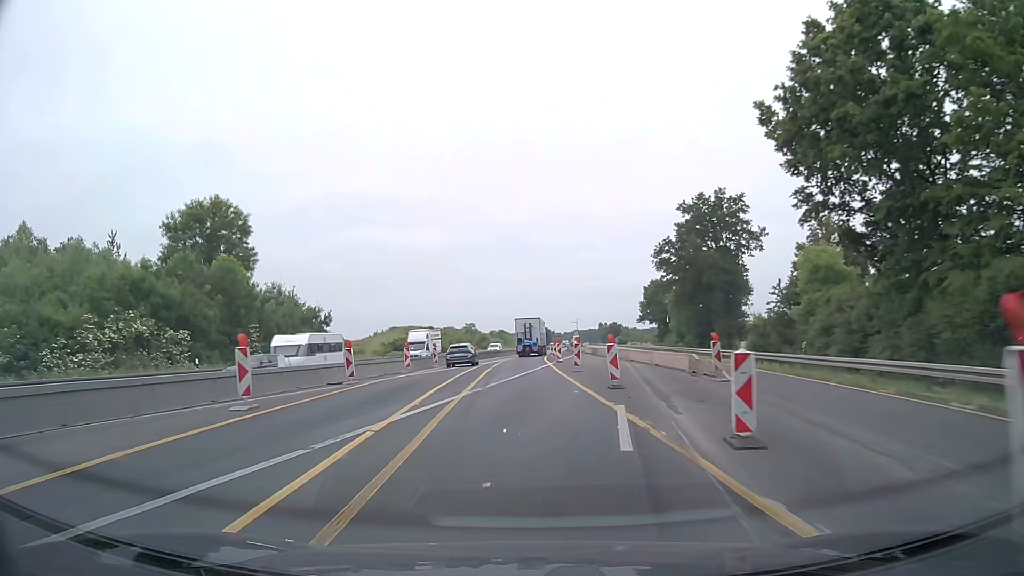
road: motorway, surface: asphalt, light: Day
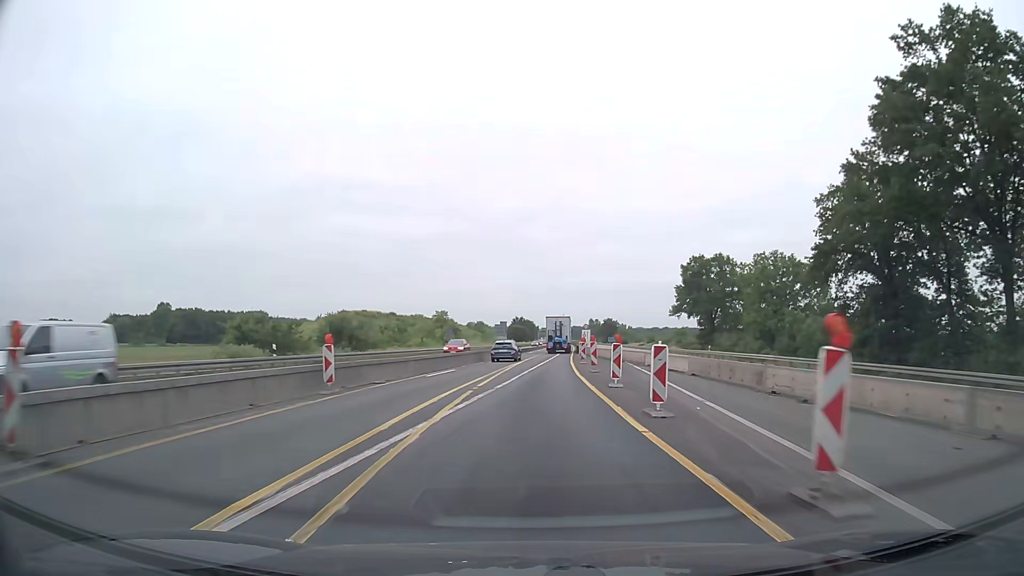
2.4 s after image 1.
(-1.3, +49.9) m; 0°
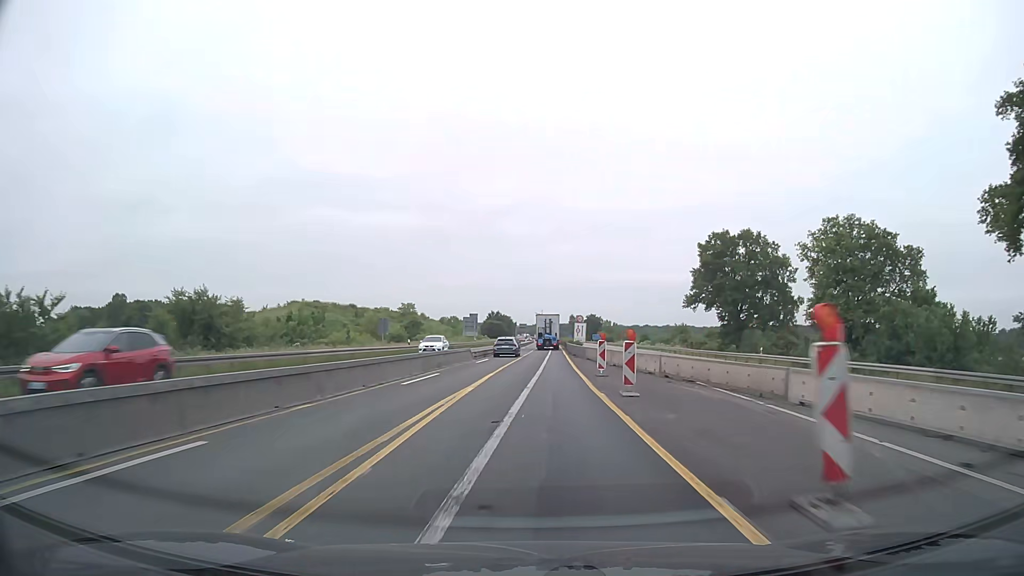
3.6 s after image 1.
(+0.5, +25.0) m; +2°
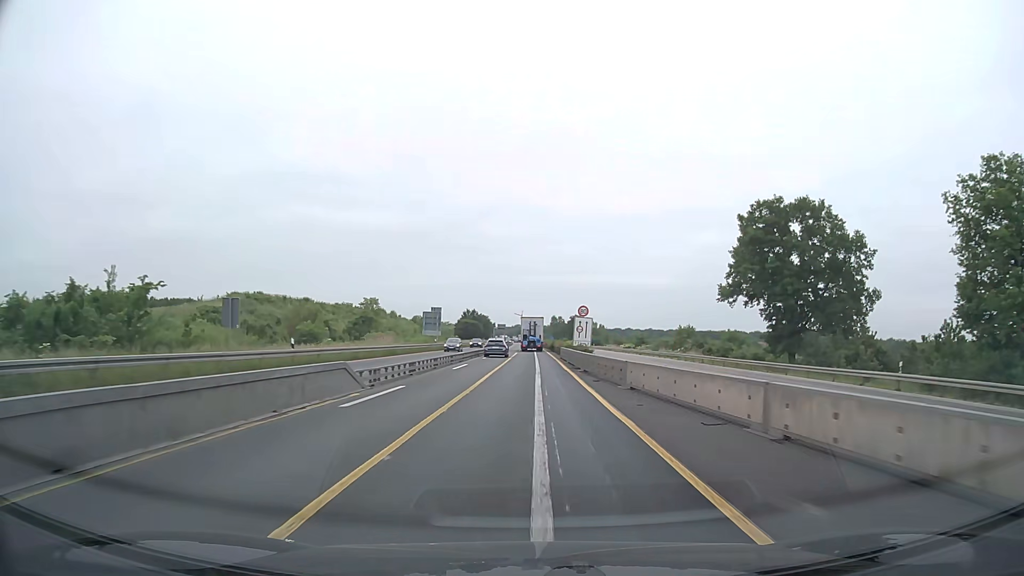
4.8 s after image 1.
(+0.5, +25.0) m; +2°
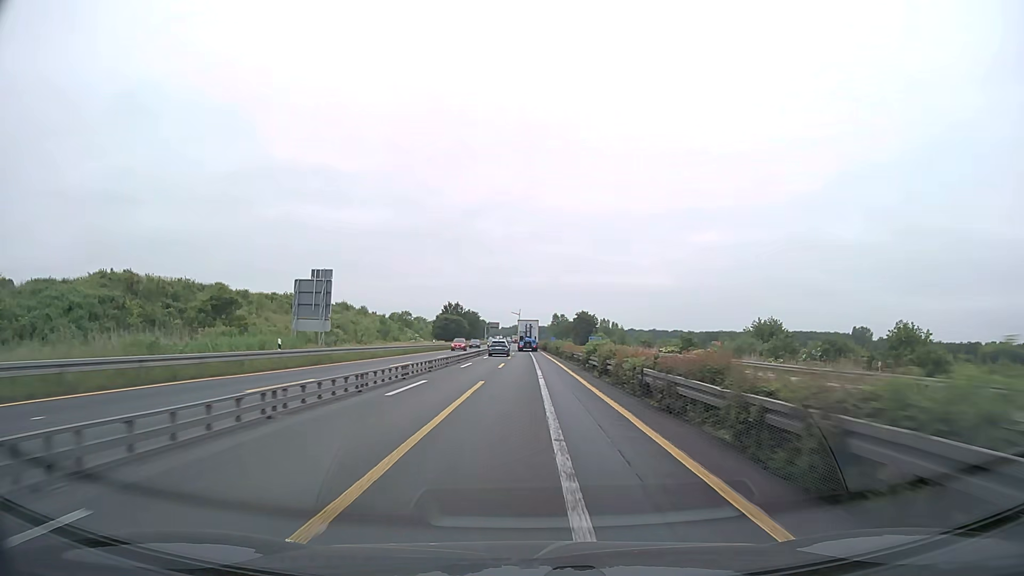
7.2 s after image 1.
(+0.5, +50.2) m; 0°
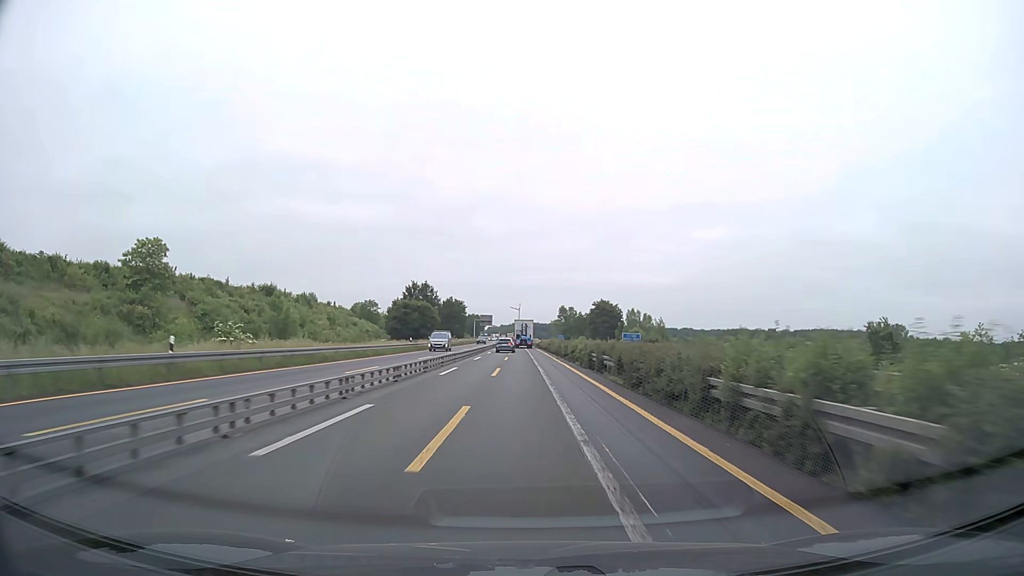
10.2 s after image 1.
(-0.2, +62.8) m; 0°
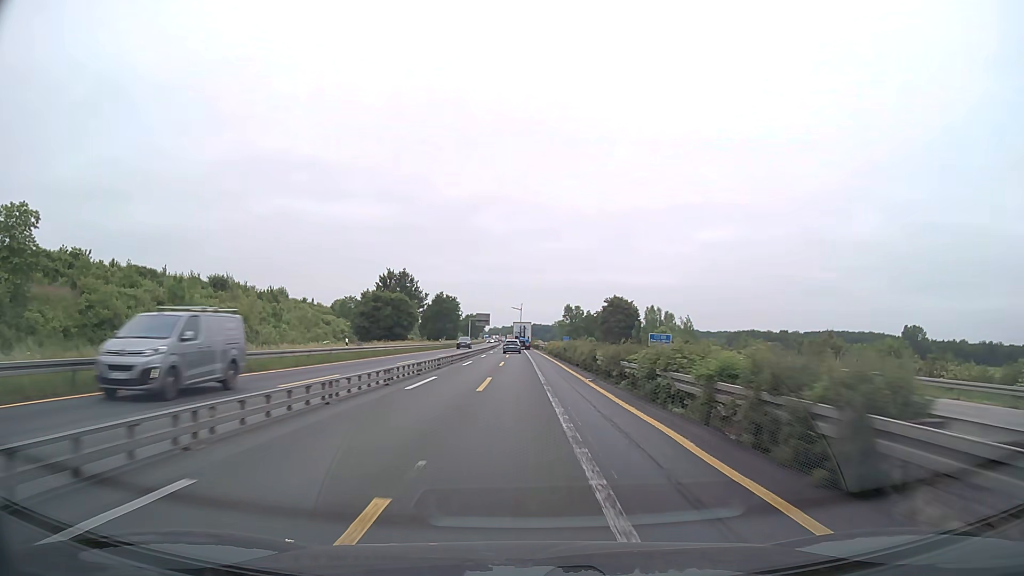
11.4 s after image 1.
(0.0, +25.1) m; 0°
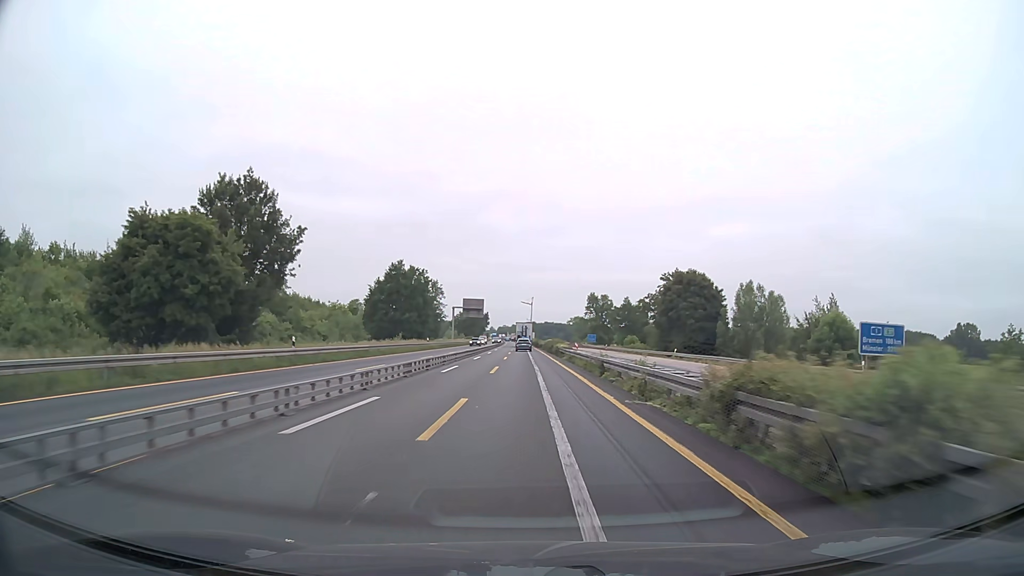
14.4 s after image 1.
(-0.3, +62.8) m; -1°
(0, +10) (0, +20) (0, +30) (0, +40) (0, +50) (0, +60) (0, +70) (0, +80) (0, +90) (-1, +100) m
